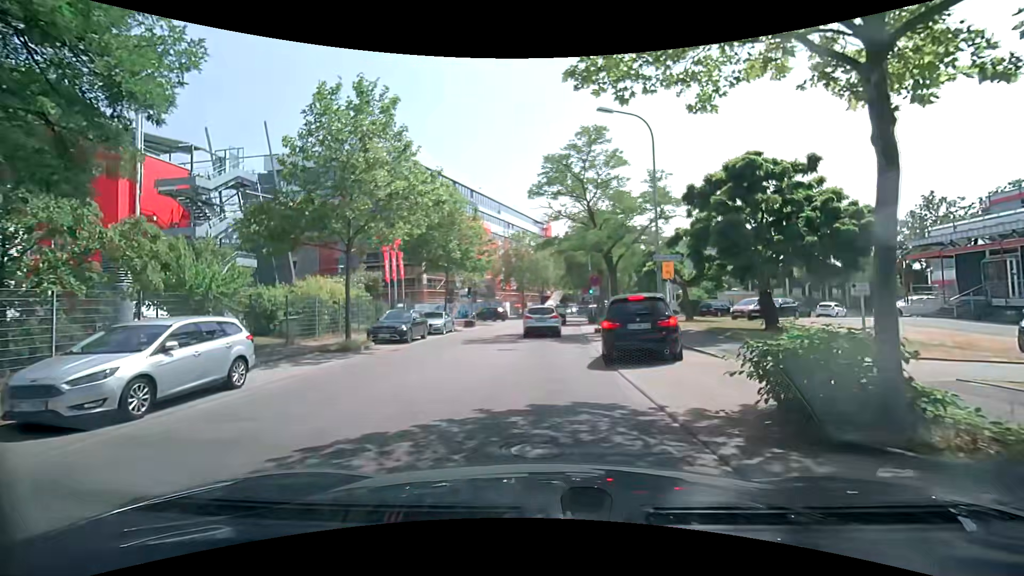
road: unclassified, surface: asphalt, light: Day
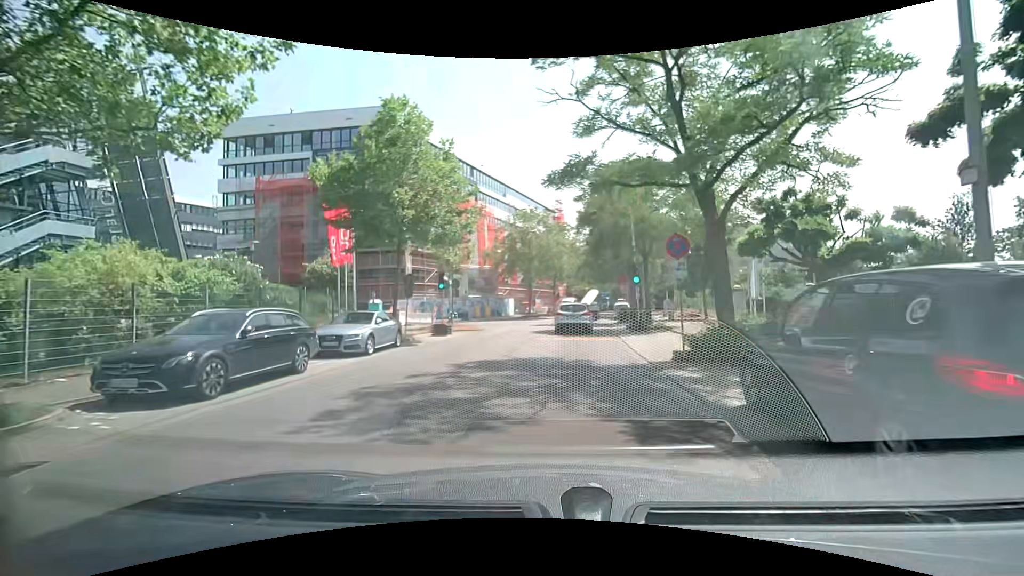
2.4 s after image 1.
(-0.3, +14.3) m; -2°
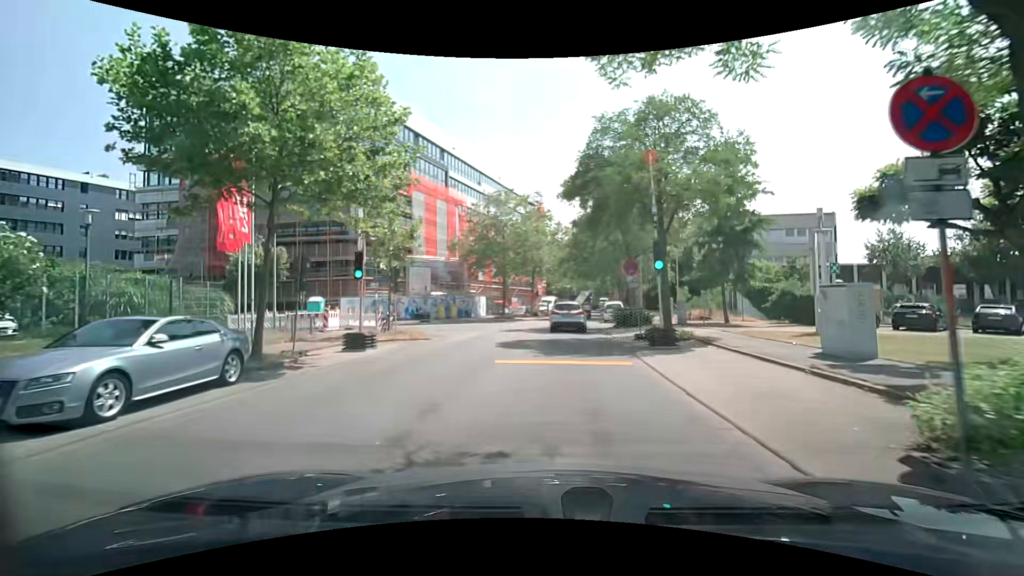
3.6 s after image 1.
(+0.2, +8.5) m; +3°
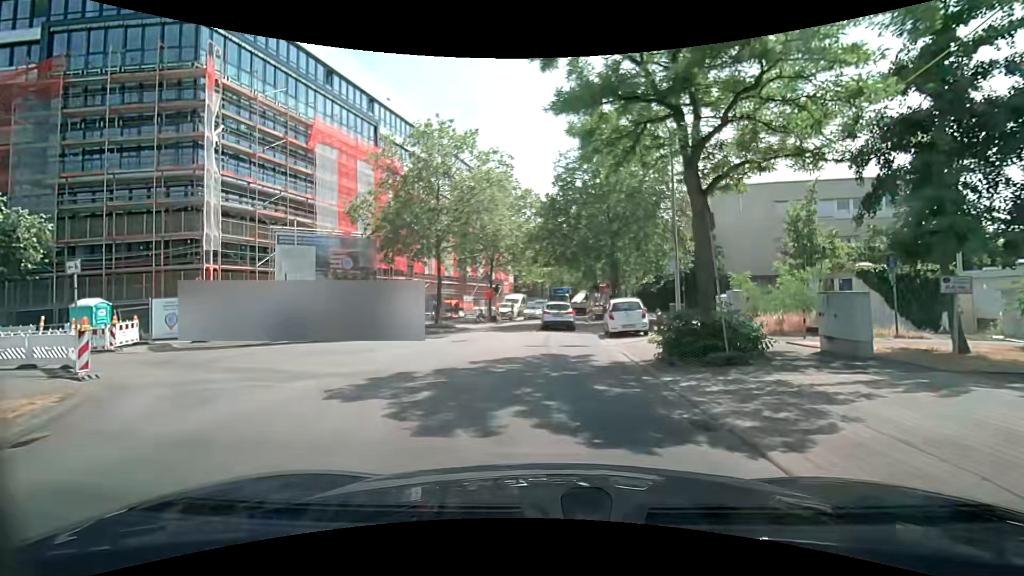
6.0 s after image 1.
(+0.5, +17.8) m; +2°
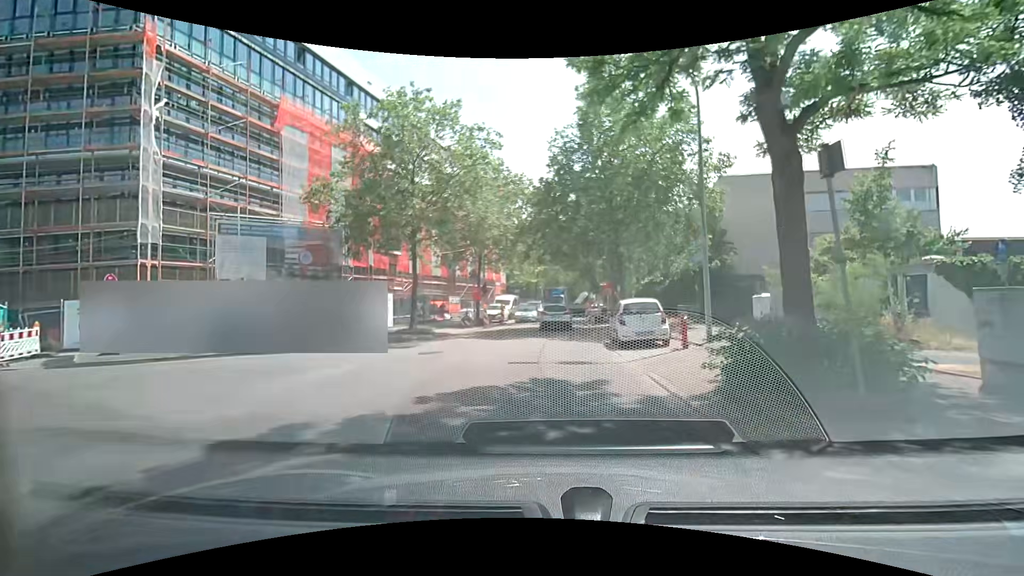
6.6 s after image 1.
(+0.1, +4.4) m; +1°
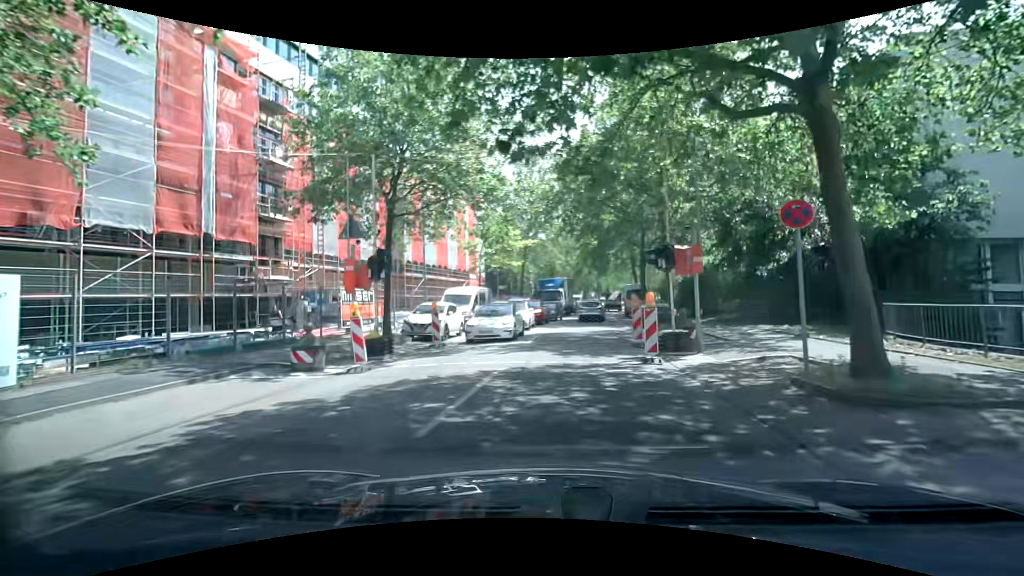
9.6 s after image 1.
(+0.4, +22.2) m; +1°
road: tertiary
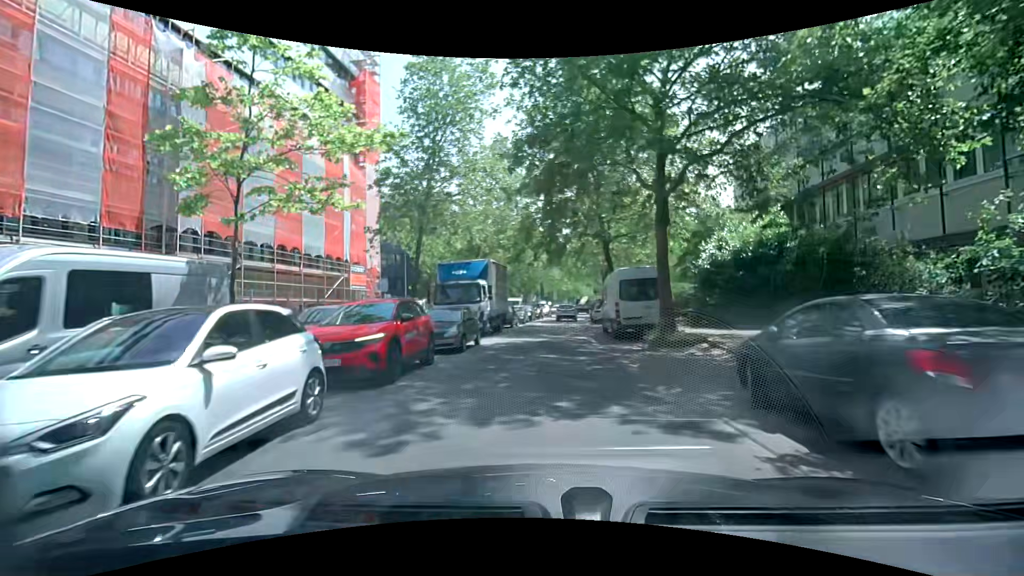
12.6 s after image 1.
(+1.3, +21.7) m; +6°
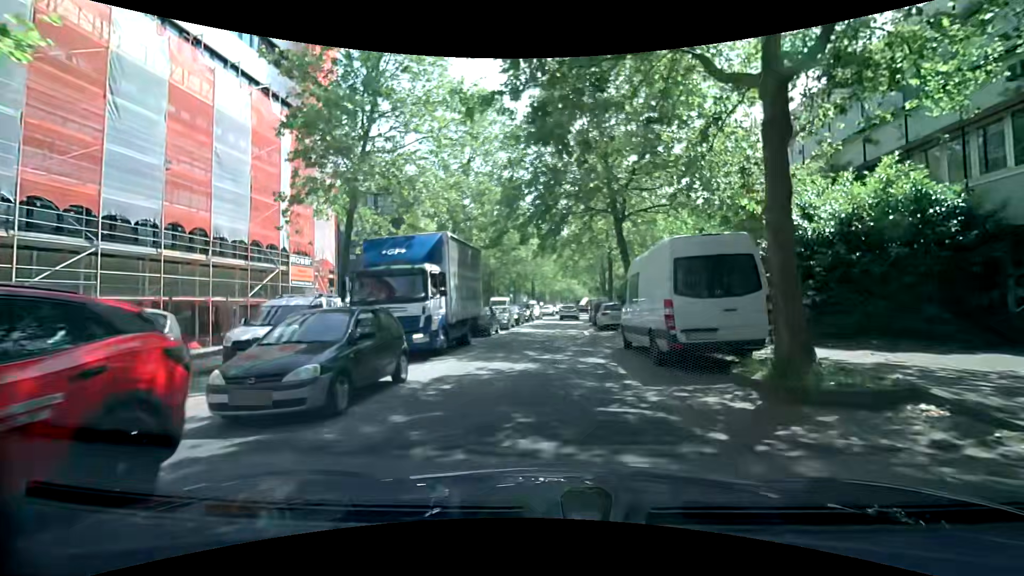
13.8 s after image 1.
(+0.3, +8.5) m; +3°
(0, +10) (0, +20) (0, +30) (+1, +40) (+1, +50) (+2, +60) (+3, +70) (+4, +80) (+5, +90) (+6, +100) m
